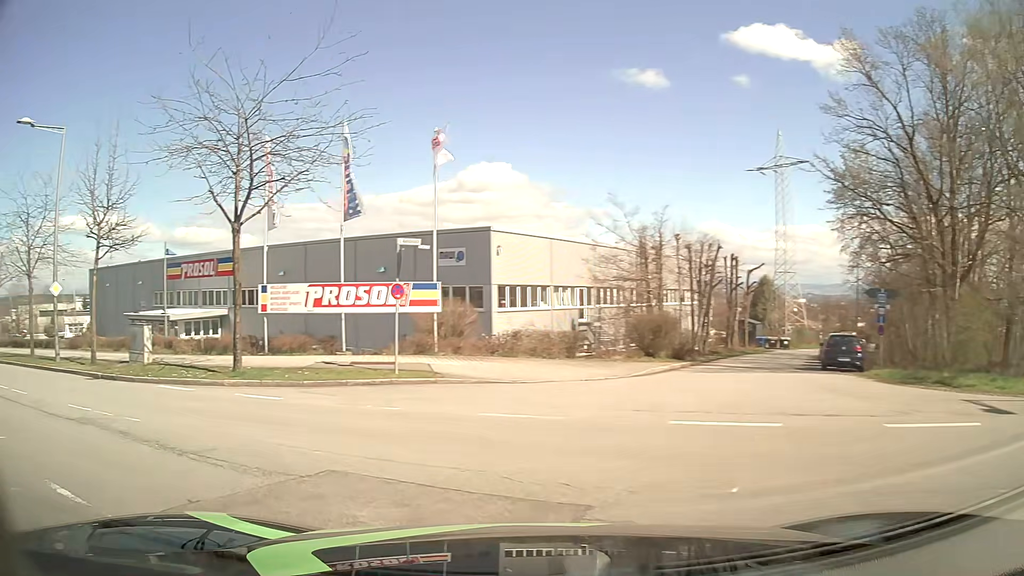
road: residential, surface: asphalt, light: Day
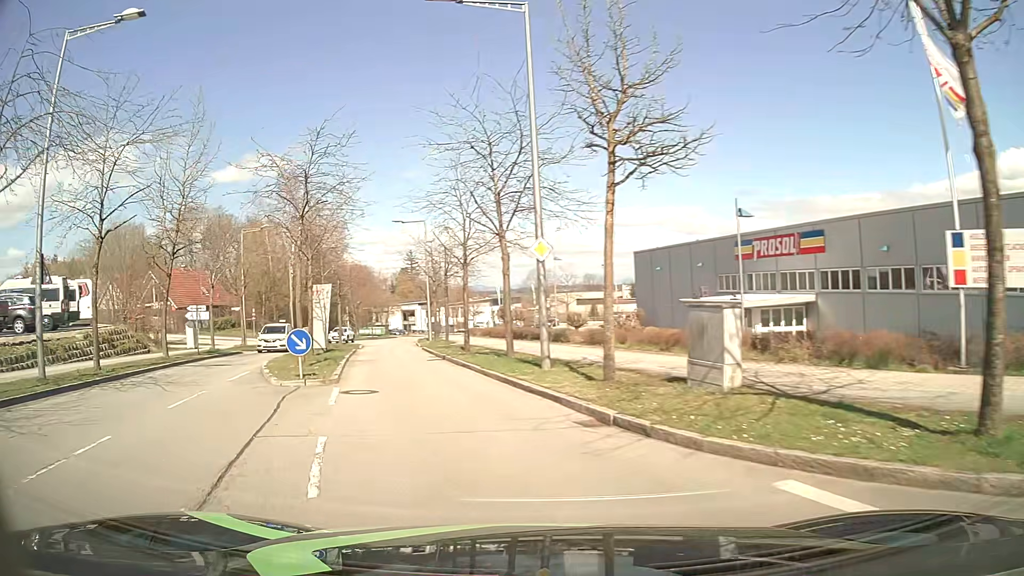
(-5.3, +10.1) m; -48°
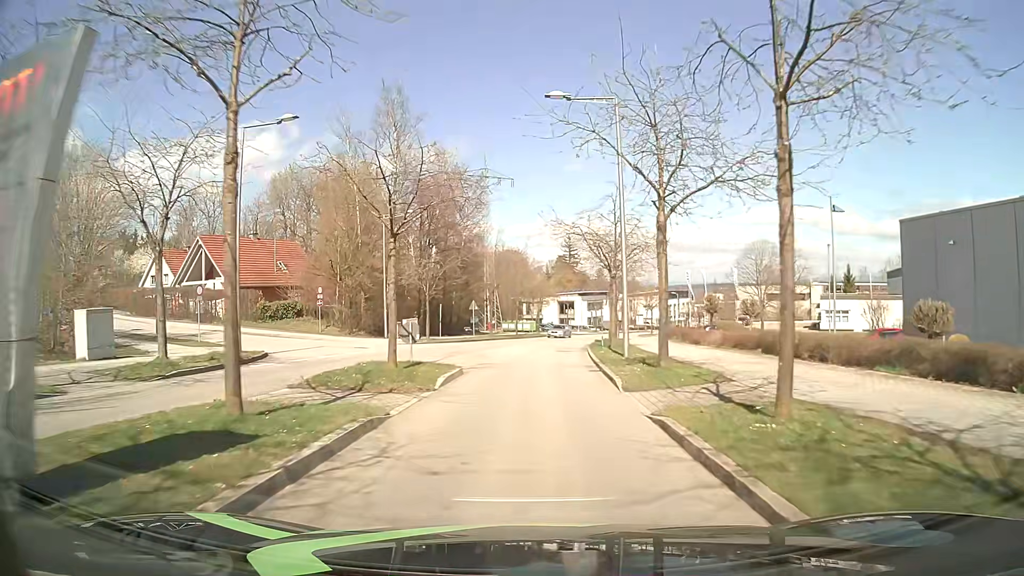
(-4.9, +27.5) m; -12°
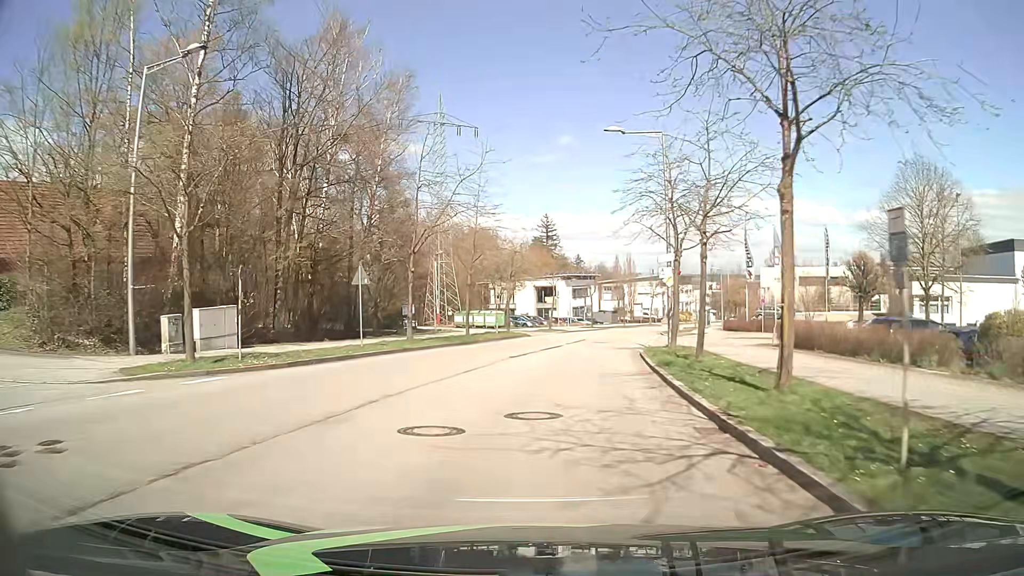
(+0.3, +29.9) m; +2°
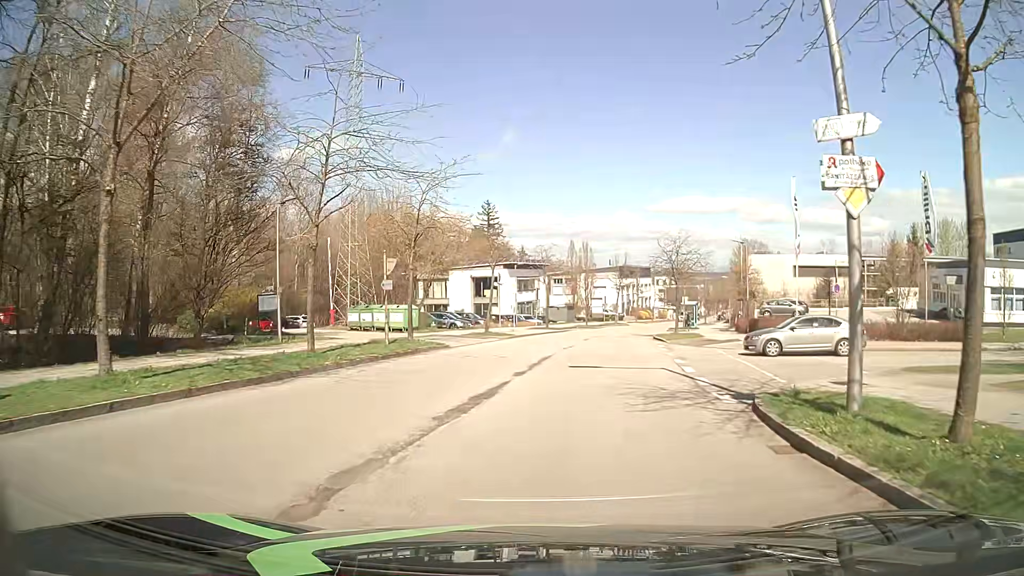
(+0.7, +19.1) m; +5°
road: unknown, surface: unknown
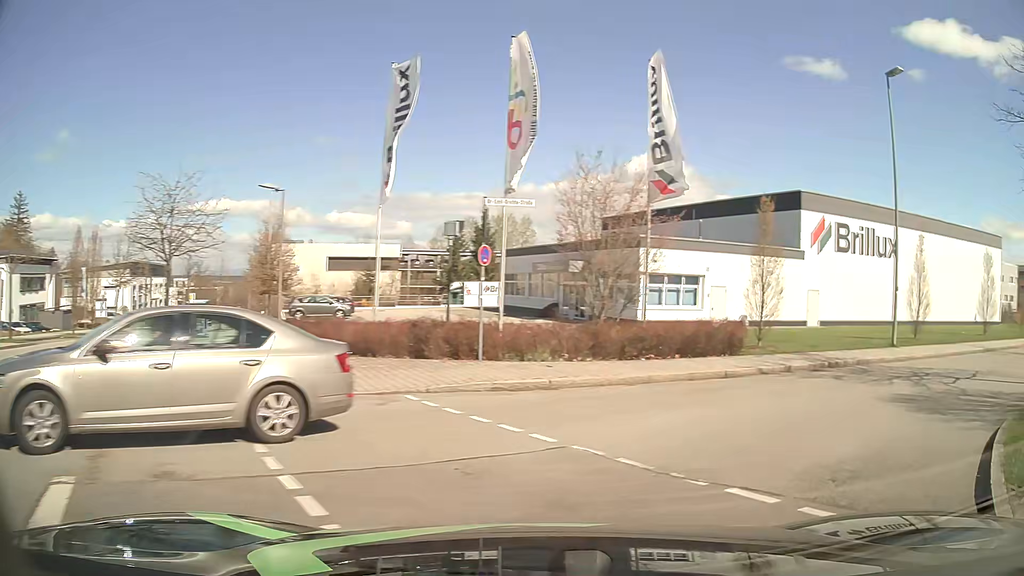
(+3.3, +15.5) m; +42°
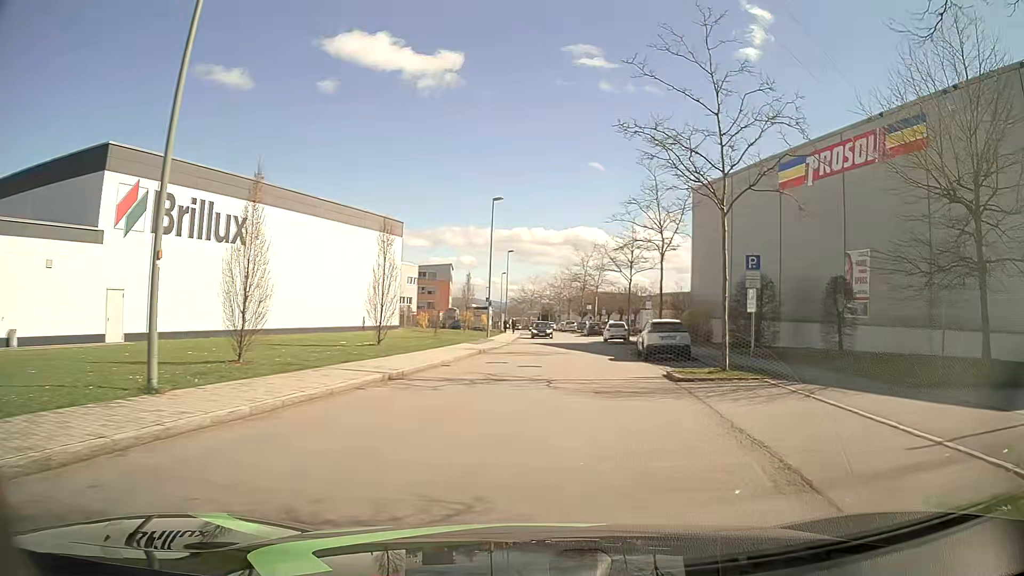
(+7.8, +12.4) m; +52°
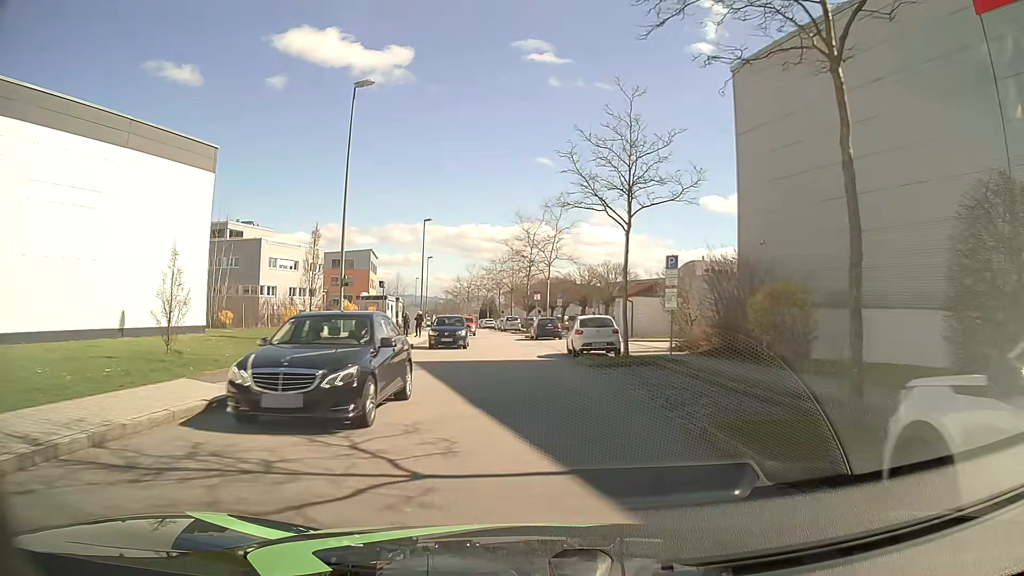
(+1.8, +24.4) m; +4°
(0, +10) (0, +20) (-1, +30) (-1, +40) (-2, +50) (-3, +60) (-5, +70) (-6, +80) (-8, +90) (-9, +99) m
